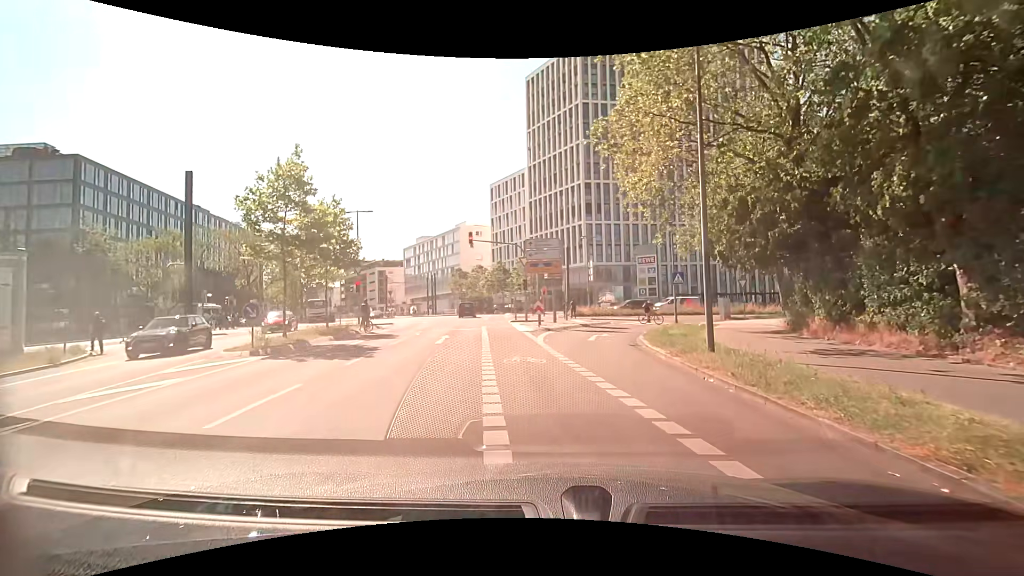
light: Day
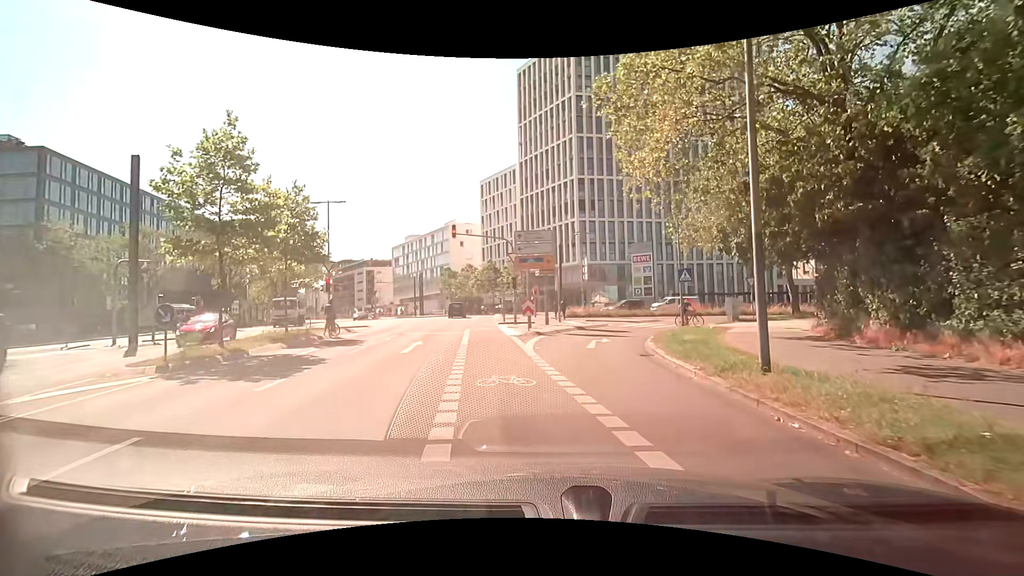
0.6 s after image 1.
(0.0, +3.3) m; 0°
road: residential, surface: asphalt
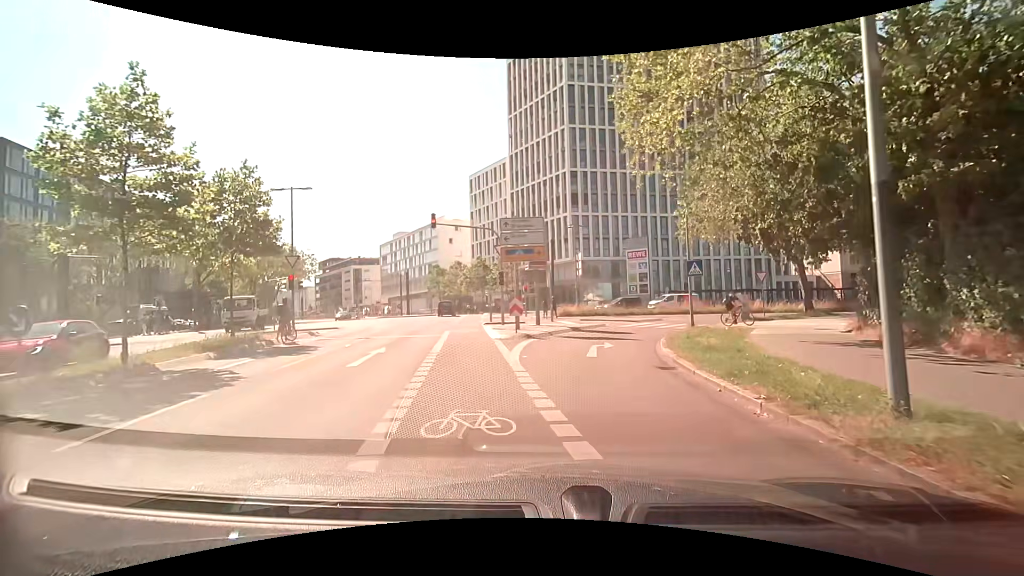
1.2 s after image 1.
(0.0, +3.3) m; +1°
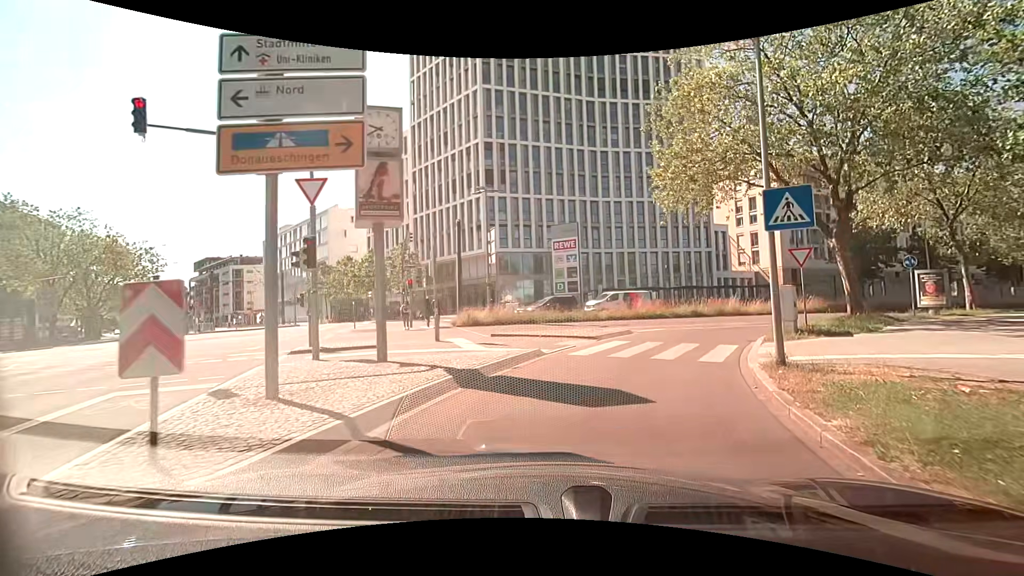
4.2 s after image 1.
(+1.1, +15.3) m; +10°
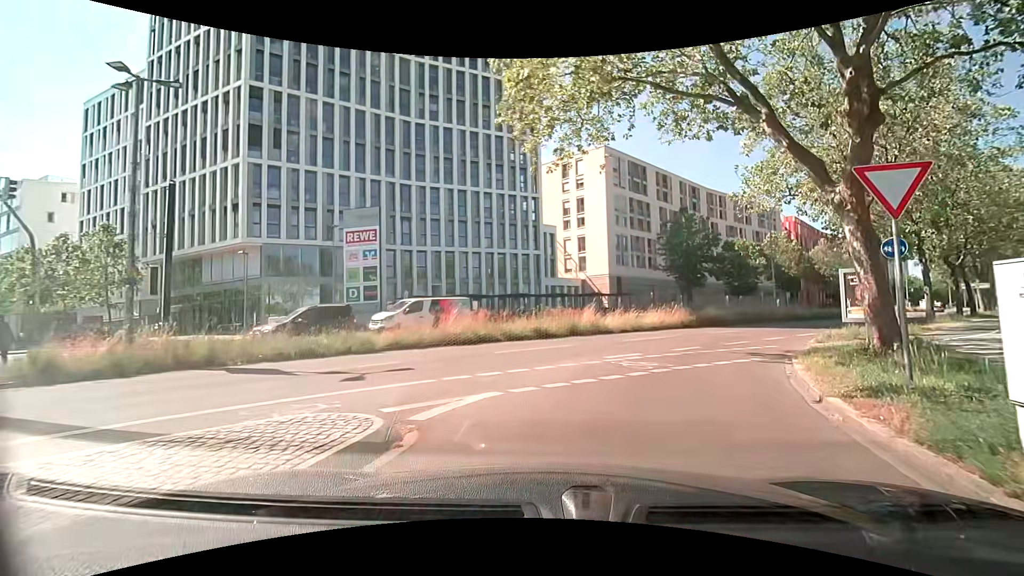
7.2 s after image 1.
(+2.3, +14.4) m; +21°
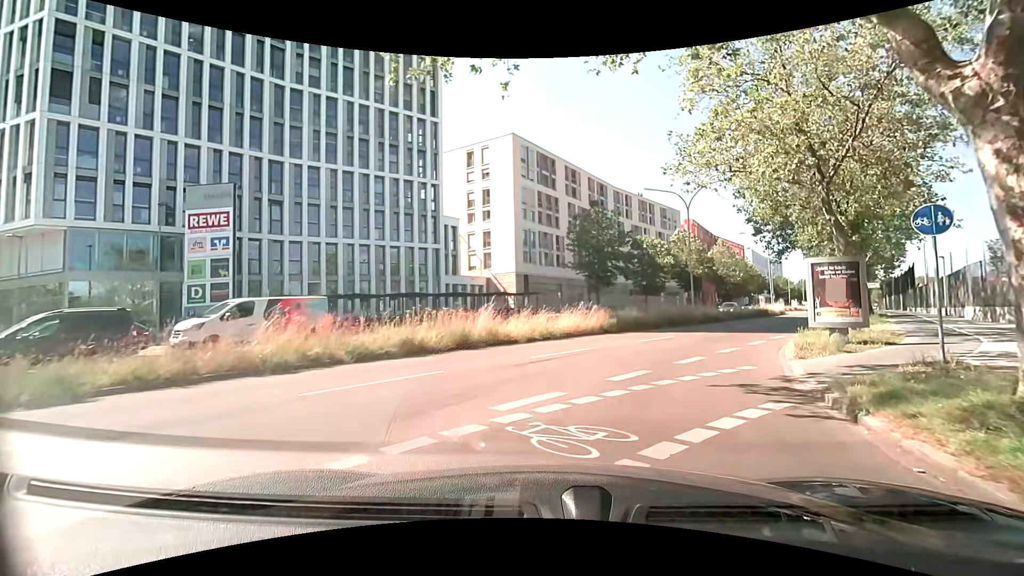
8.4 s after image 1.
(+0.6, +6.4) m; +11°
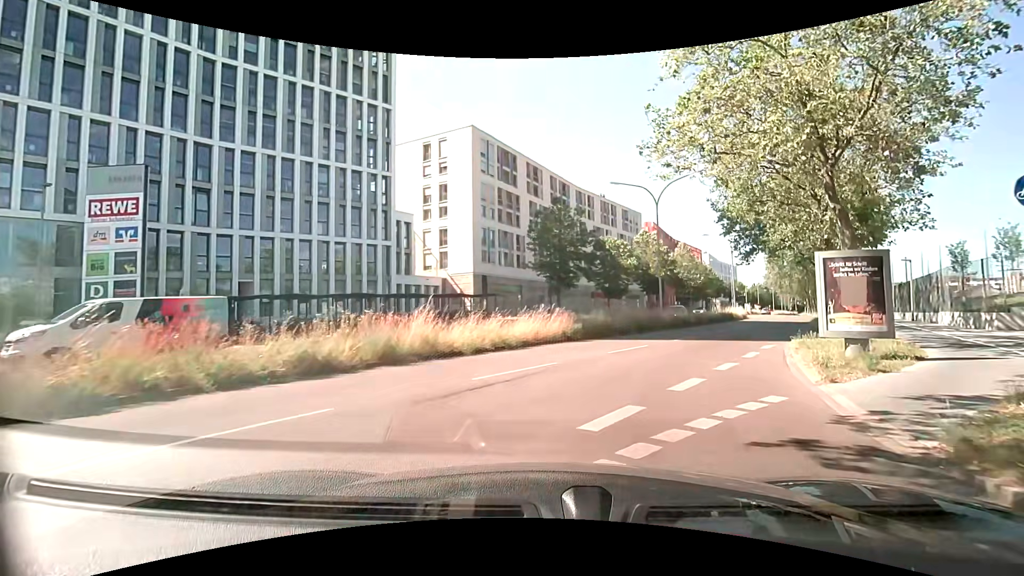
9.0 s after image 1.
(0.0, +3.5) m; +4°
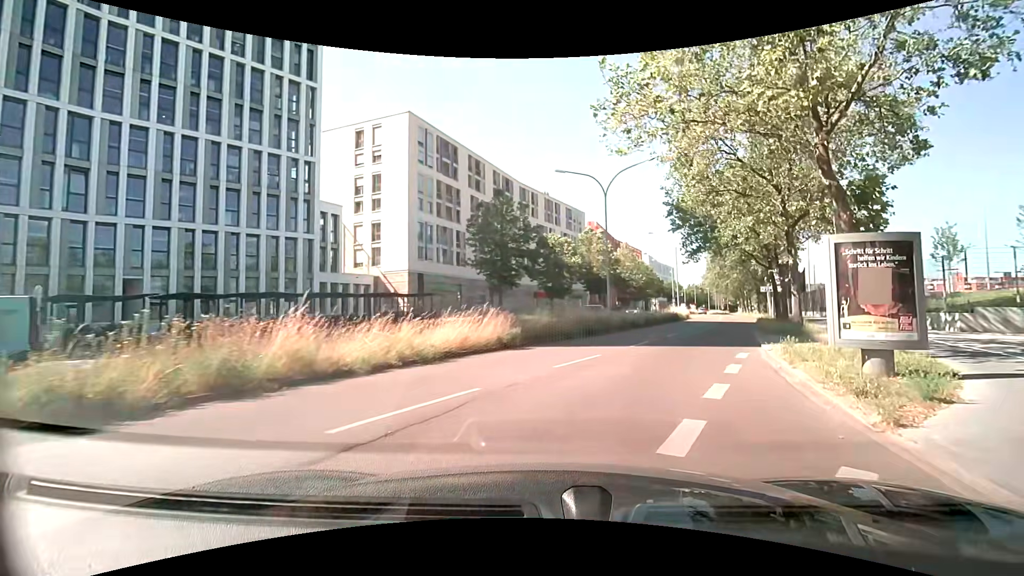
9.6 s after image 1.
(+0.1, +3.7) m; +6°
